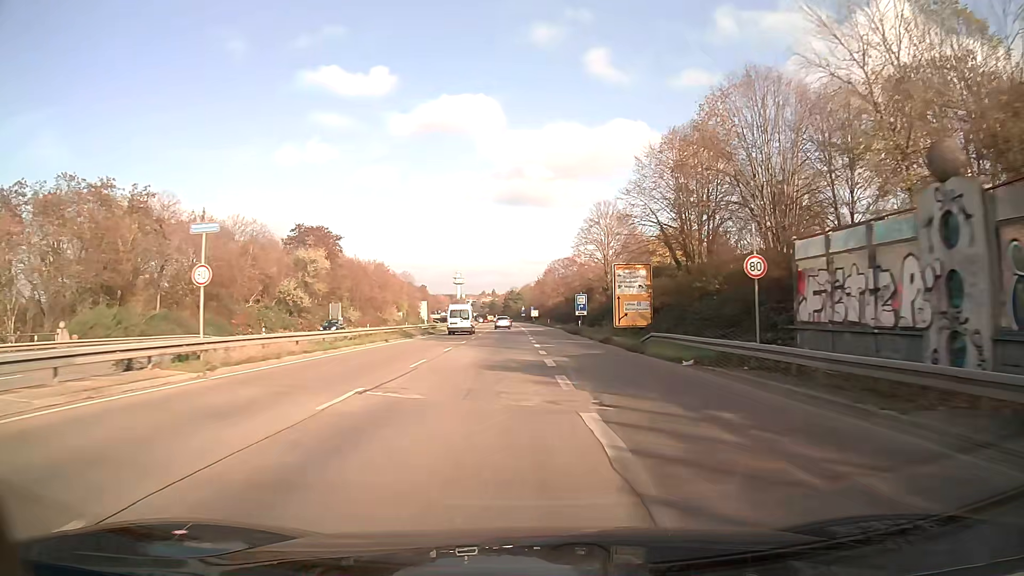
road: trunk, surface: asphalt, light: Day
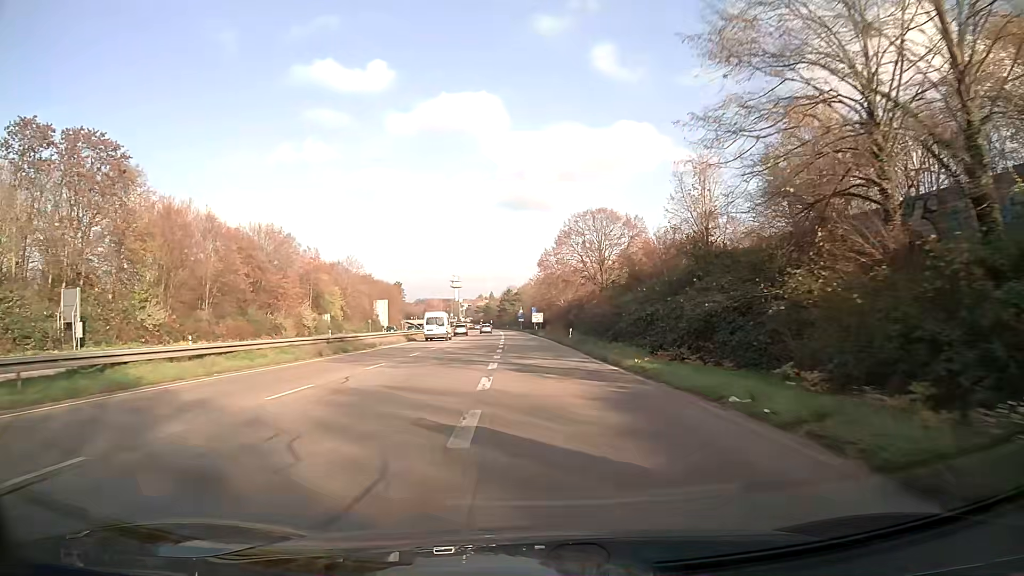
(+0.1, +60.6) m; 0°
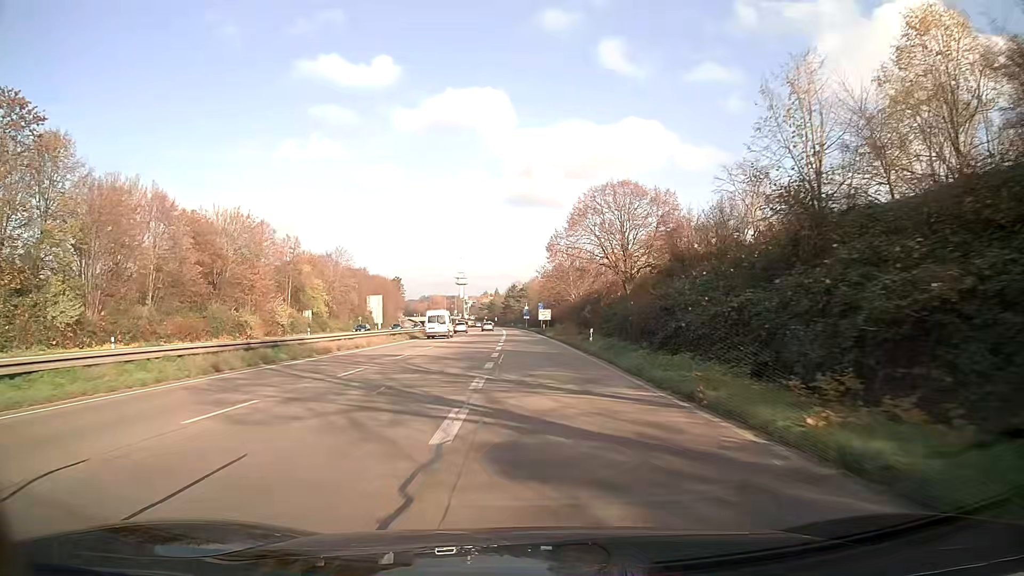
(0.0, +12.0) m; 0°
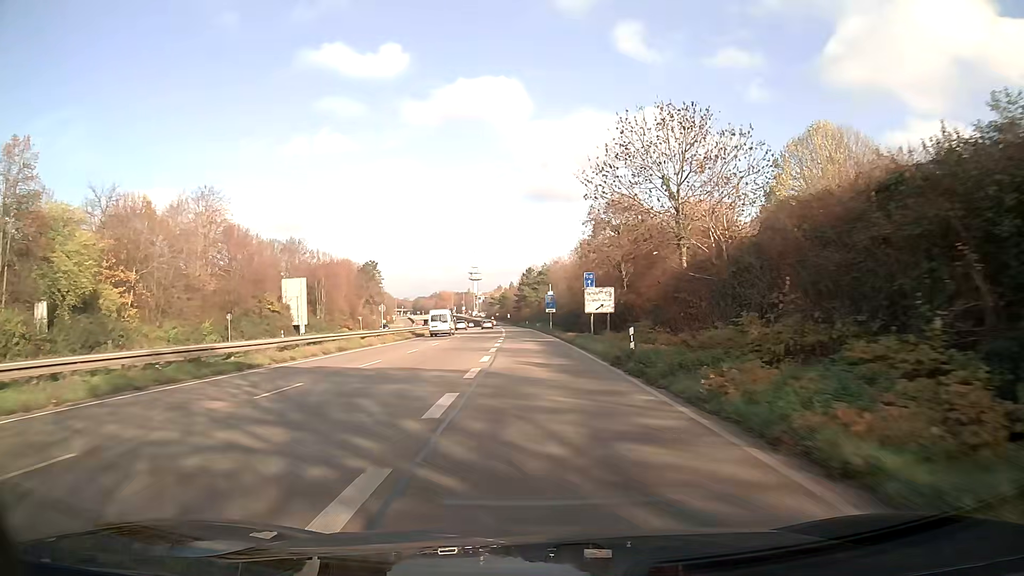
(-1.0, +59.3) m; -2°
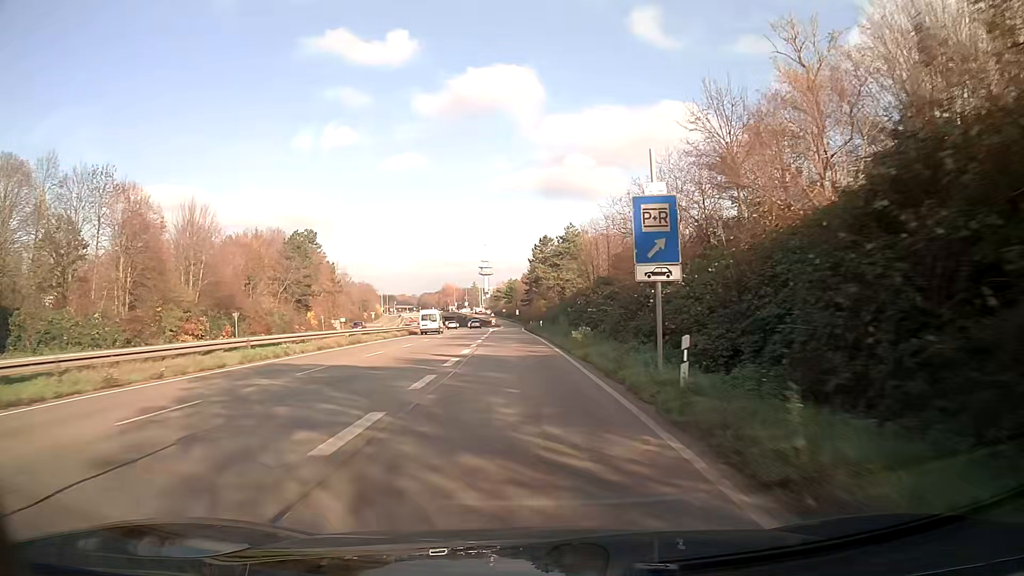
(-0.4, +57.8) m; -1°
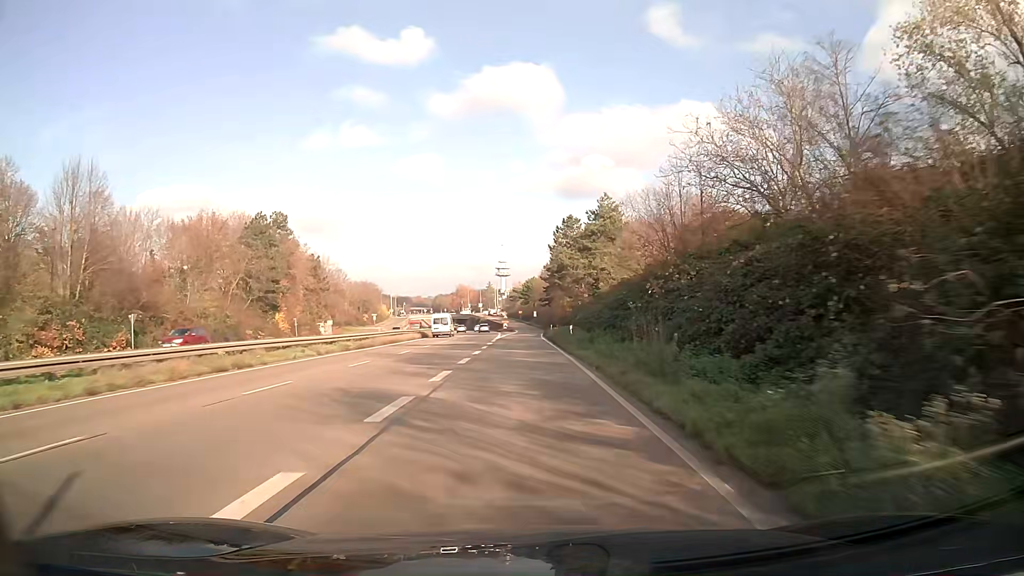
(-0.3, +22.1) m; -1°
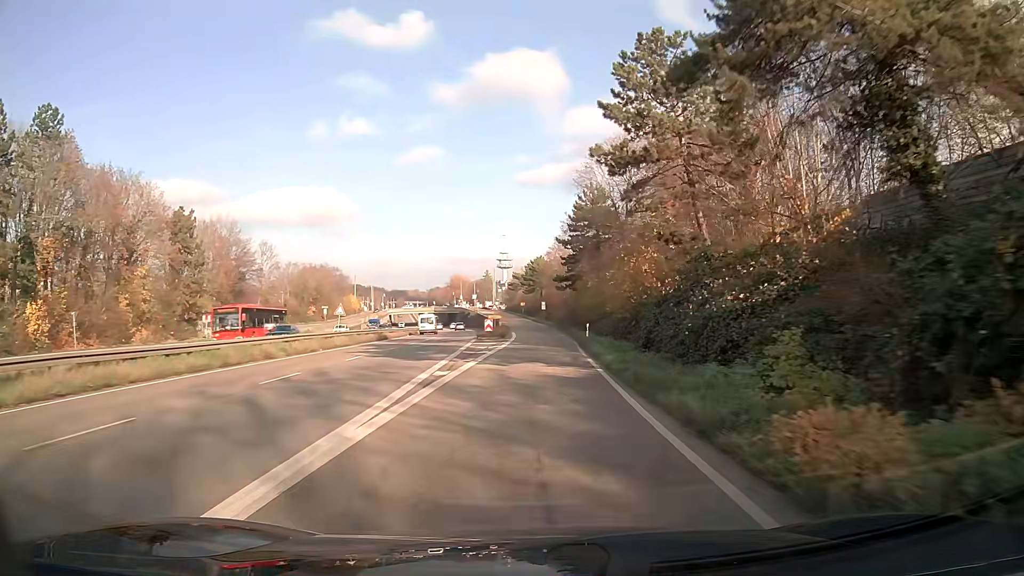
(-0.4, +51.9) m; 0°
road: trunk_link
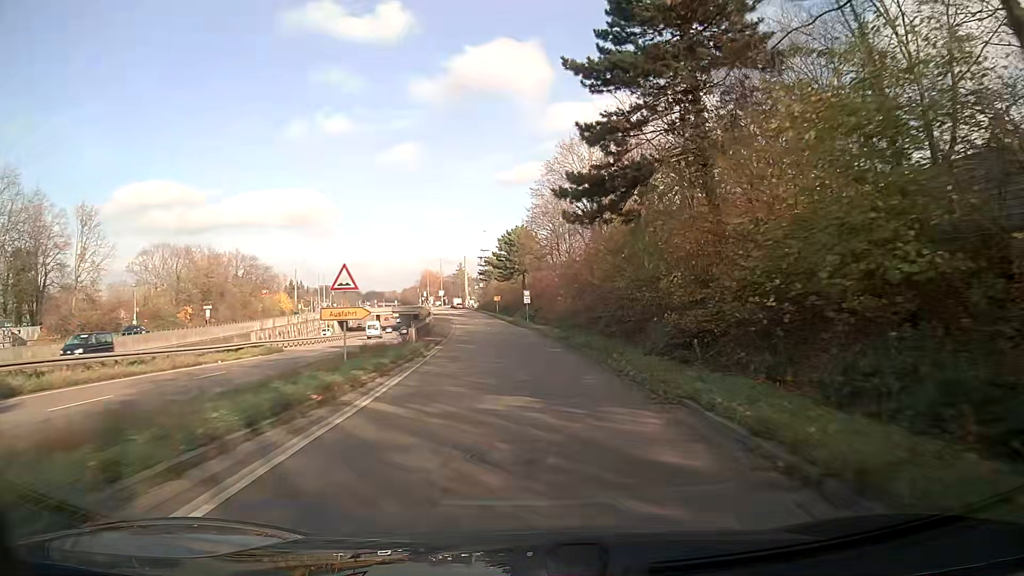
(+0.7, +48.8) m; +1°
